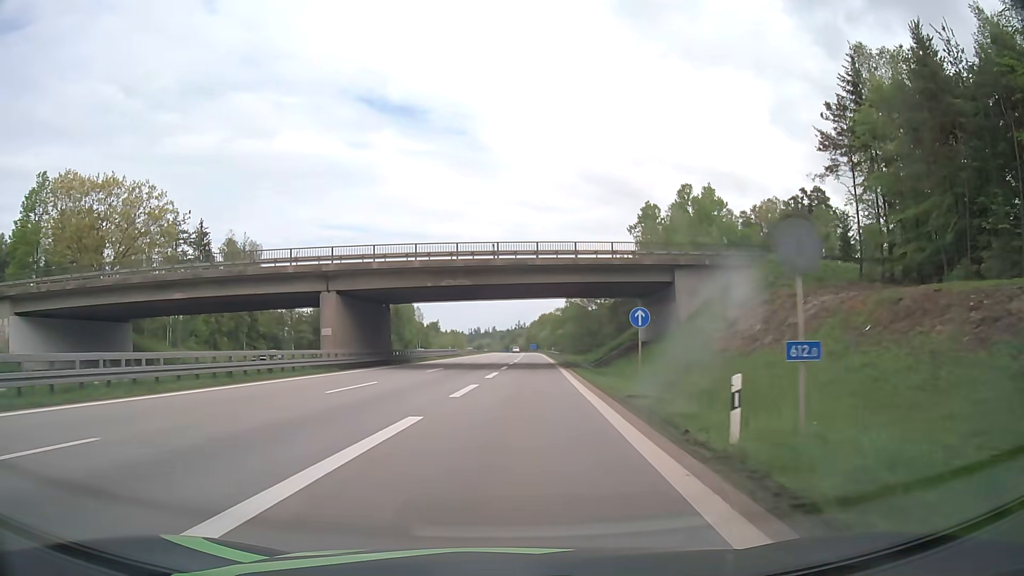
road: motorway_link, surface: asphalt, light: Day
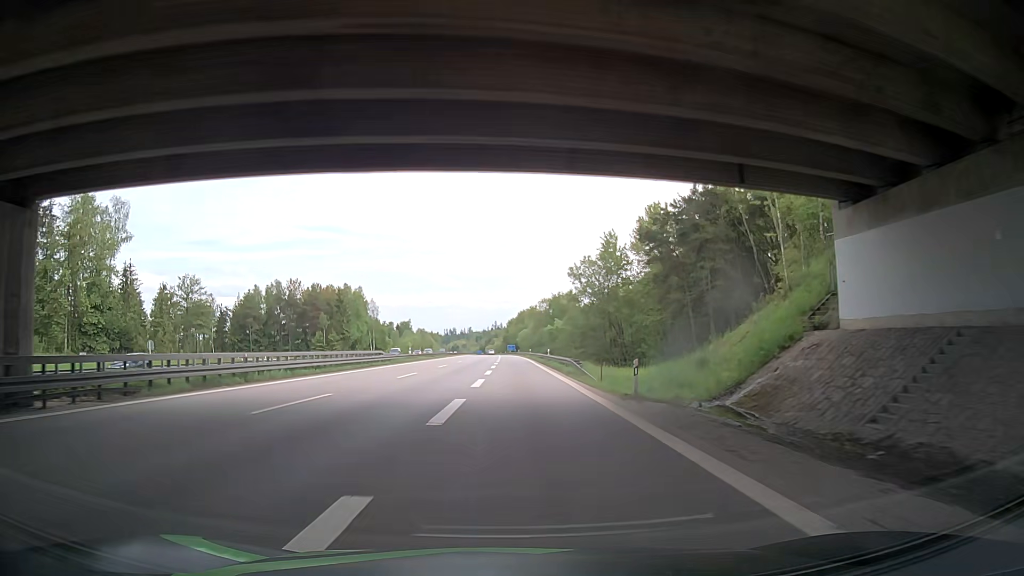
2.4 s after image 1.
(+0.9, +42.9) m; +2°
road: motorway
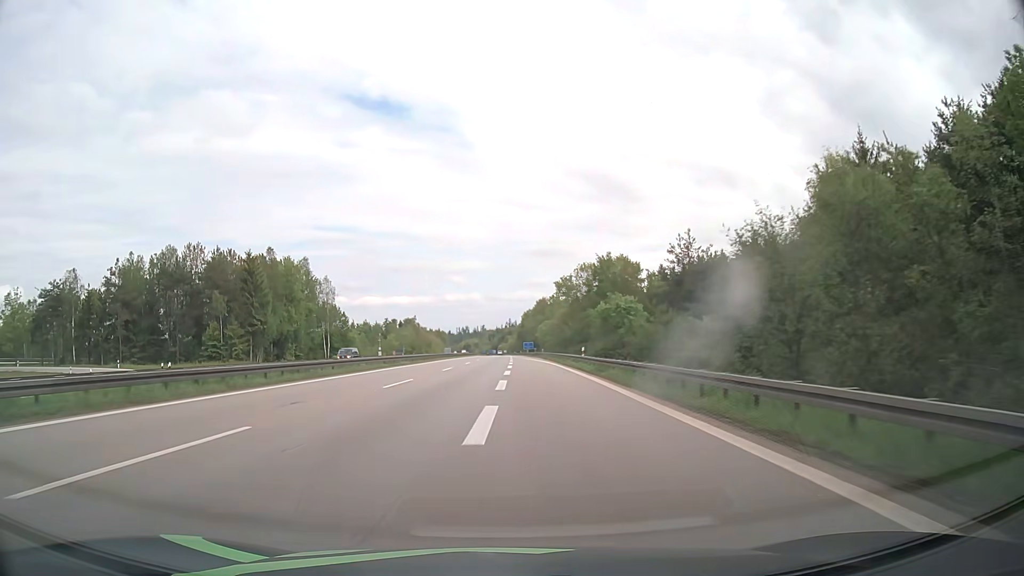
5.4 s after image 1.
(-0.8, +63.3) m; -2°
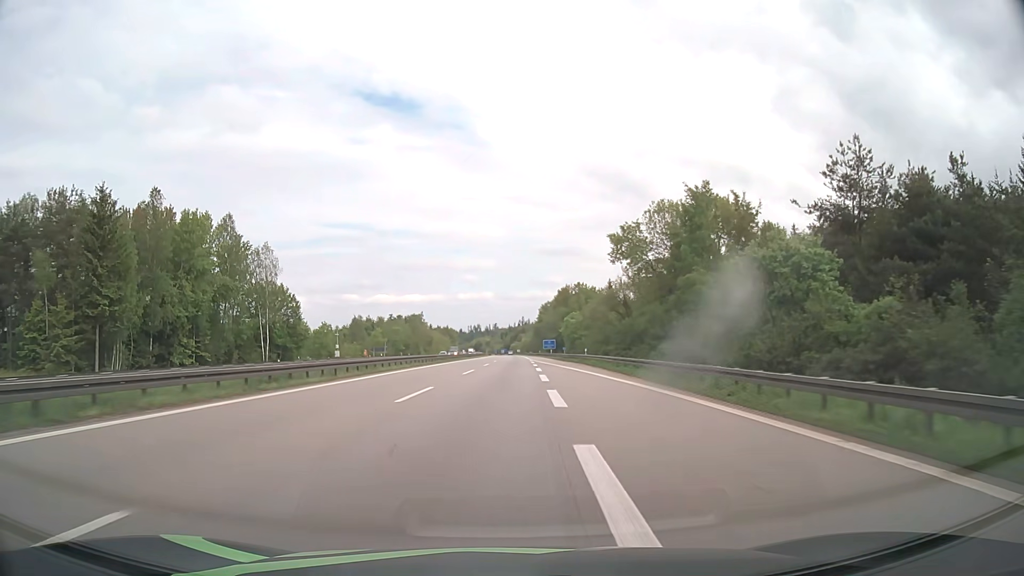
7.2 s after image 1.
(-0.5, +42.4) m; -1°
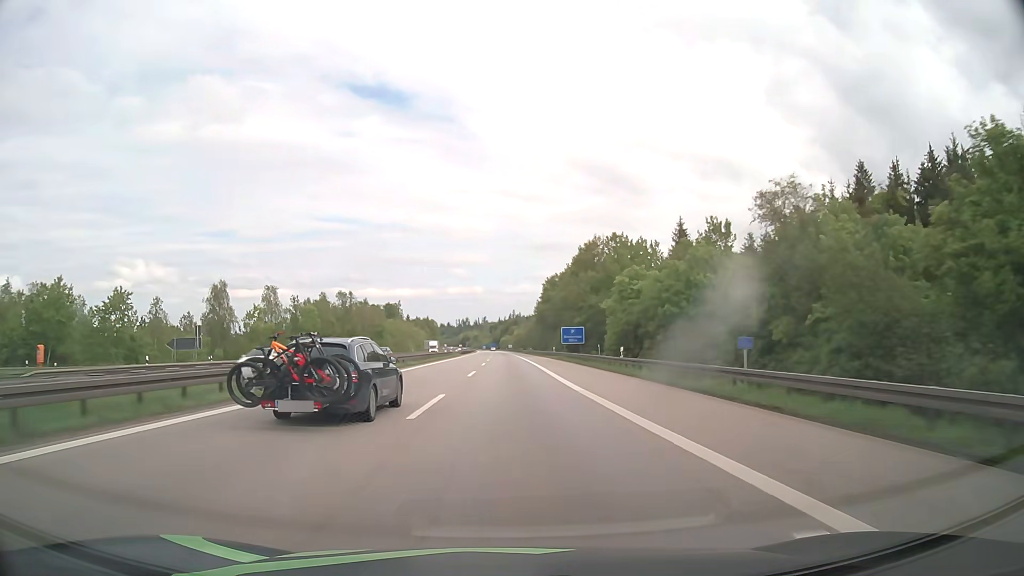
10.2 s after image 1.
(+0.6, +76.4) m; +1°
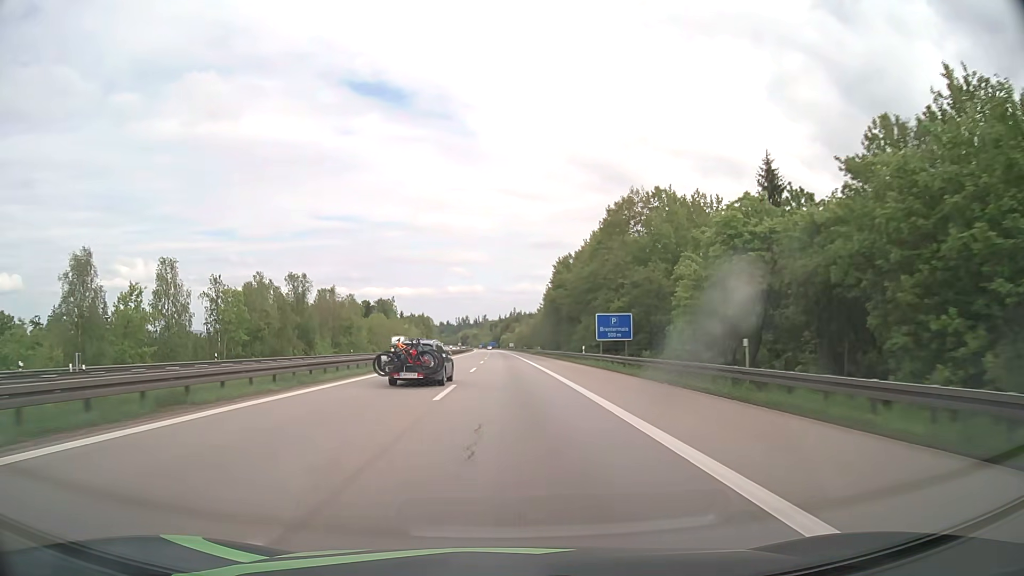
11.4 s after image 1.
(+0.1, +32.2) m; 0°
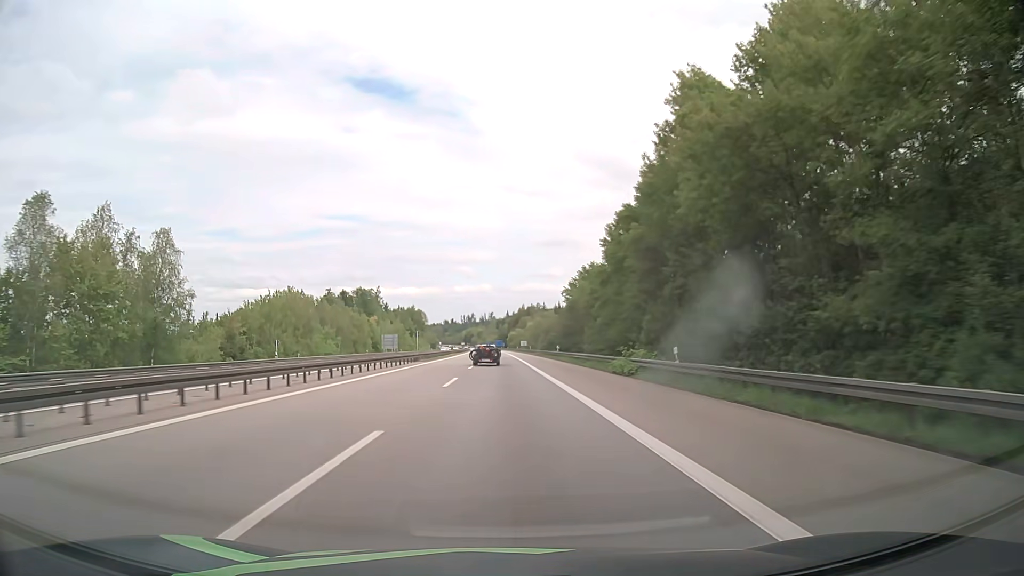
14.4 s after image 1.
(-0.5, +84.3) m; 0°
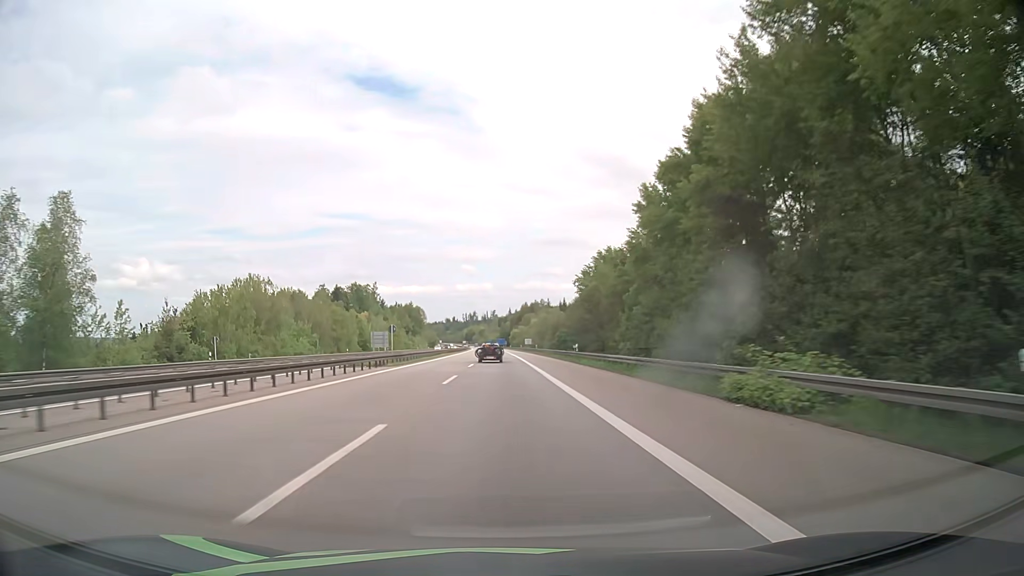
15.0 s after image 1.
(-0.1, +17.5) m; 0°
(0, +10) (0, +20) (0, +30) (0, +40) (0, +50) (0, +60) (0, +70) (-1, +80) (-1, +90) (-1, +100) m
